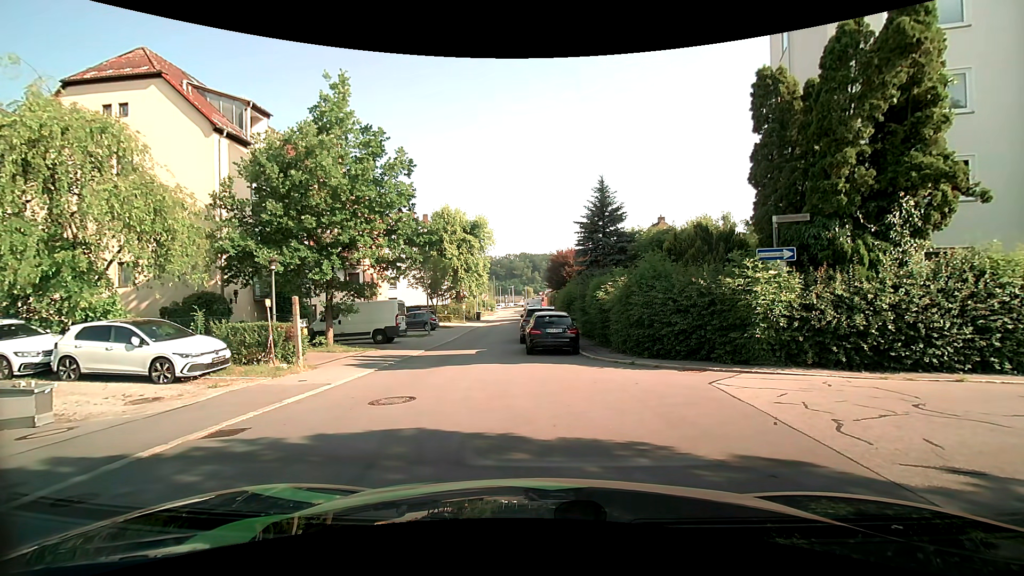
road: residential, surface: asphalt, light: Day
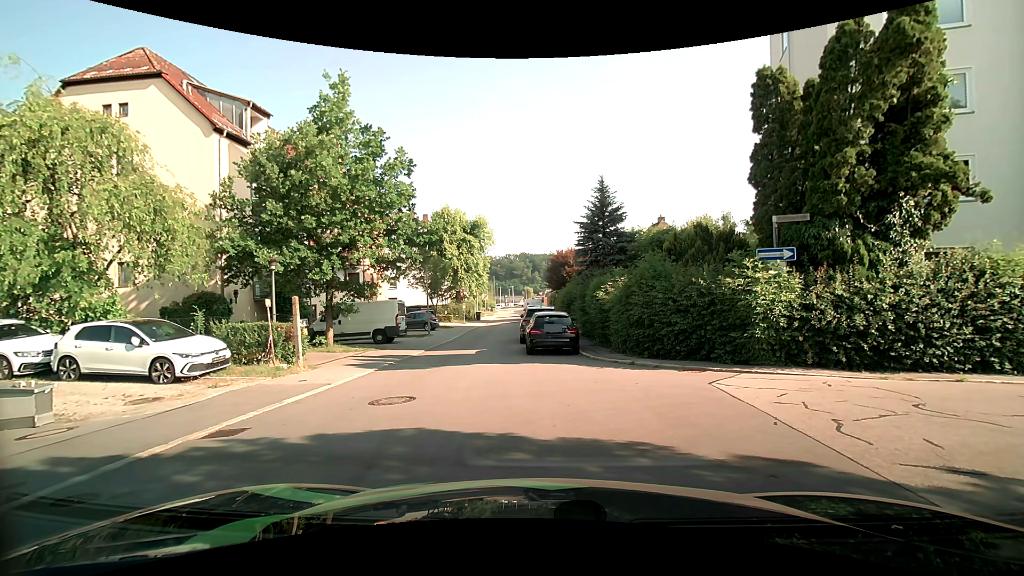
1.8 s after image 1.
(0.0, 0.0) m; 0°
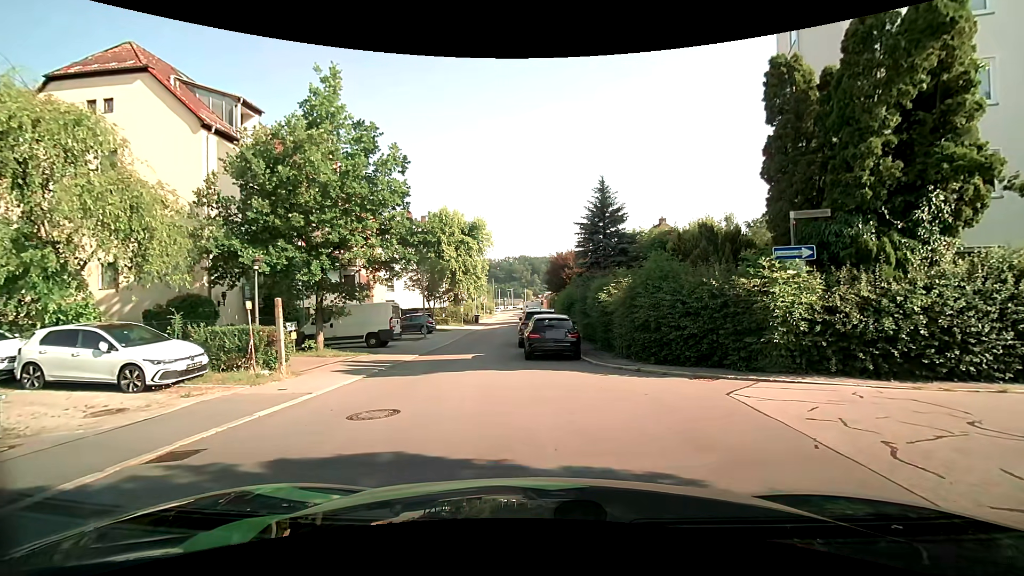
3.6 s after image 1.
(0.0, +0.9) m; 0°
